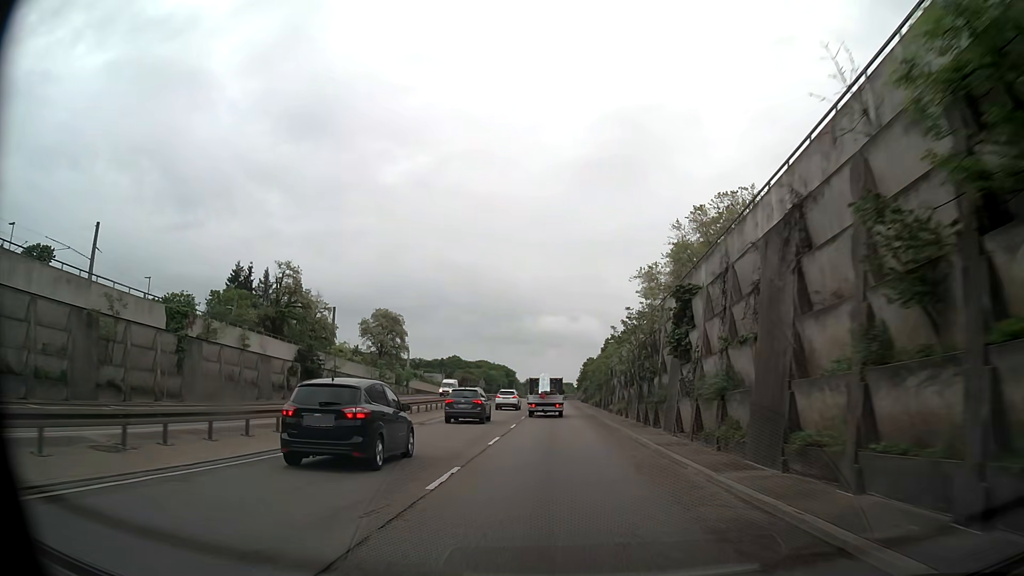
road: trunk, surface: asphalt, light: Day
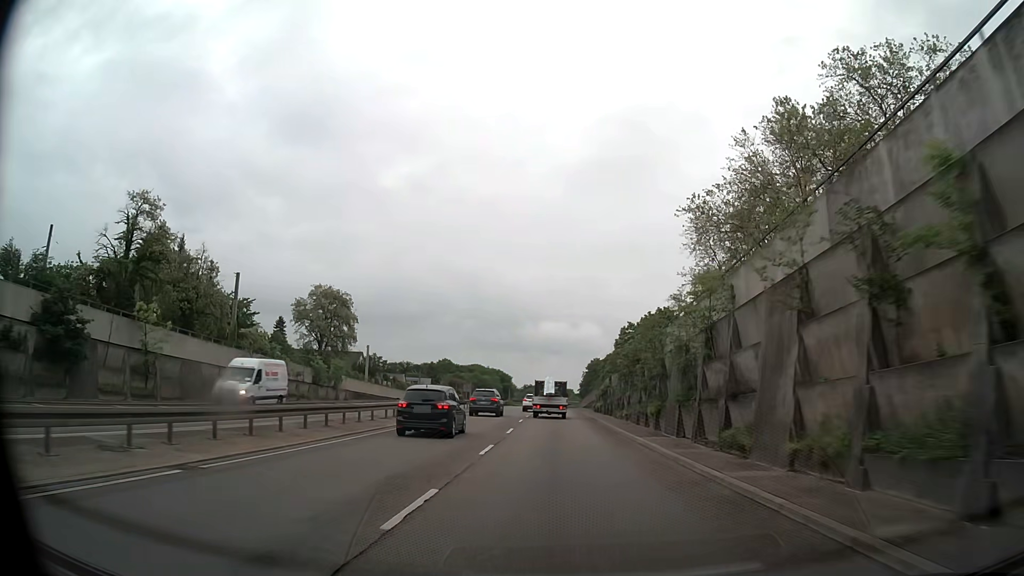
(-0.1, +30.0) m; 0°
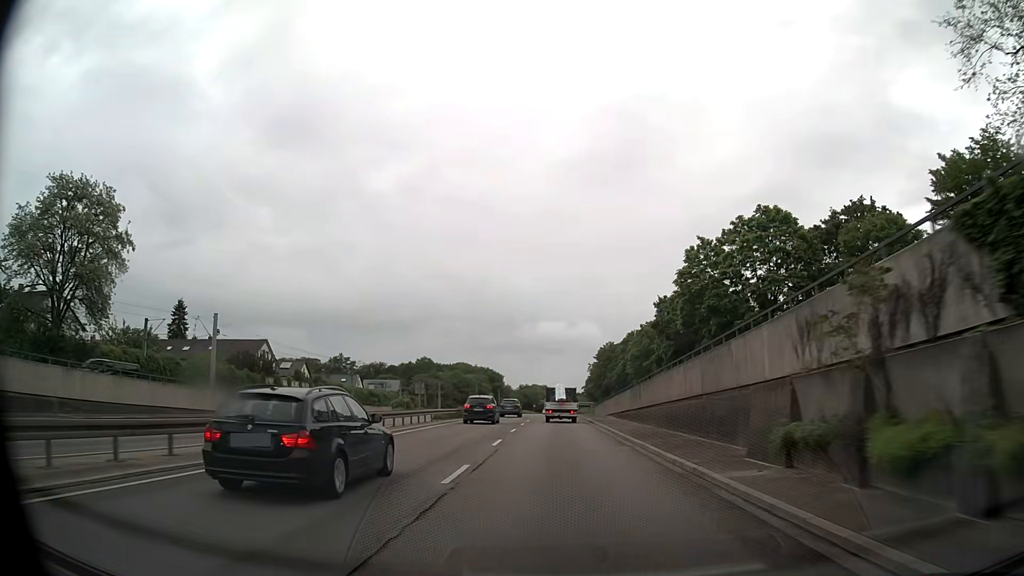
(-0.1, +50.2) m; 0°
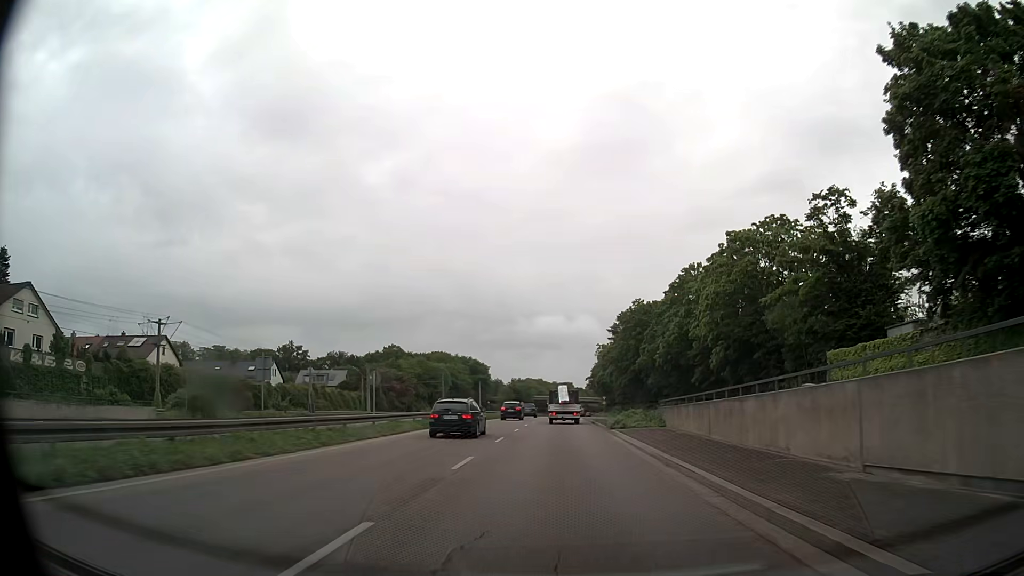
(+0.2, +51.8) m; 0°
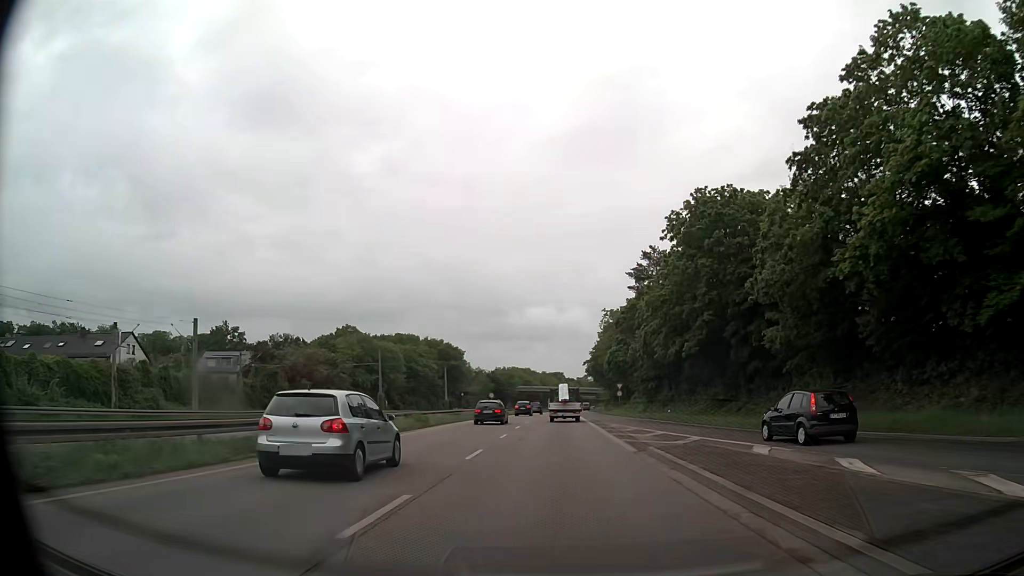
(+0.2, +42.6) m; +1°
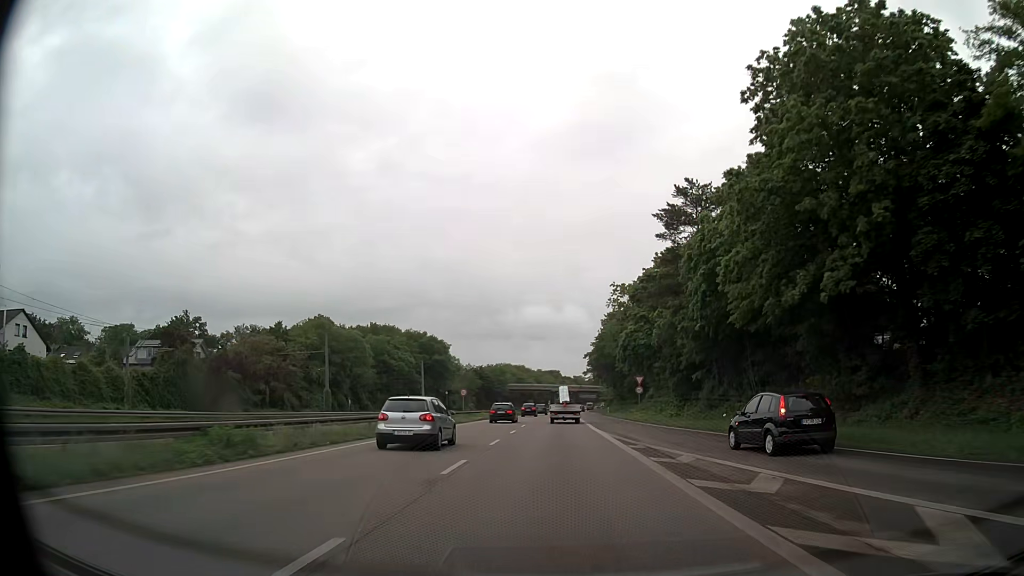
(+0.1, +20.8) m; 0°
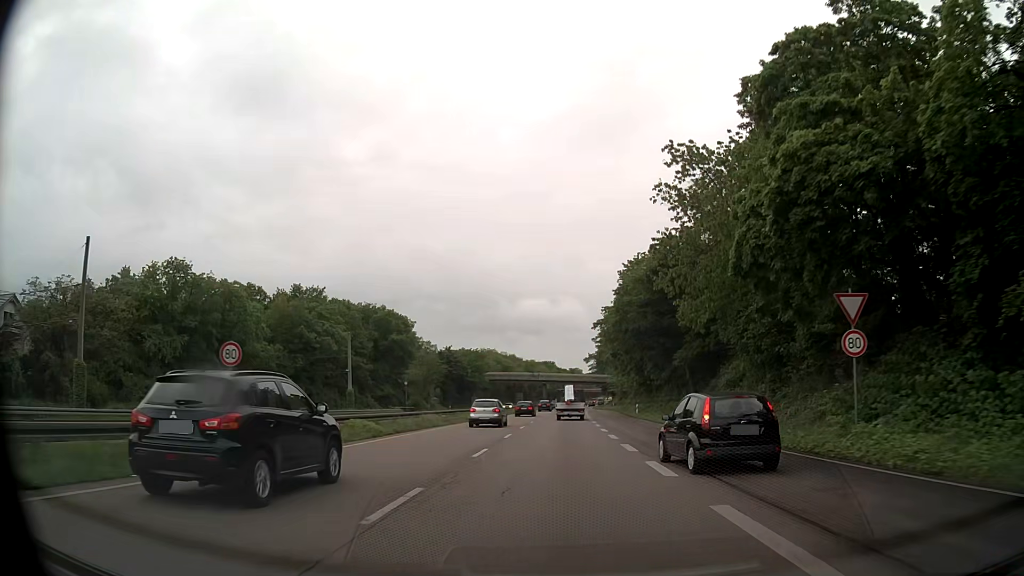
(+0.4, +40.9) m; +1°
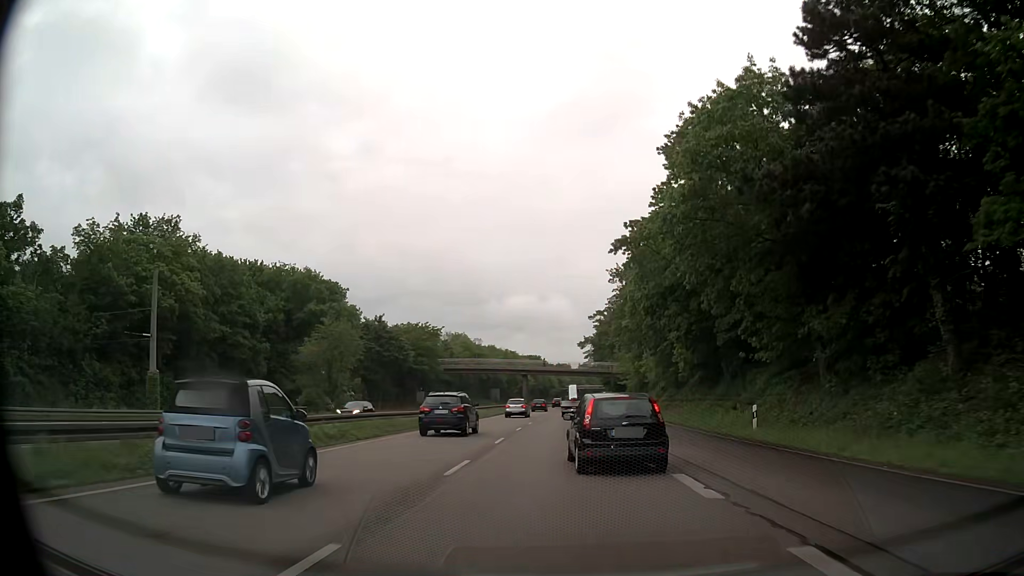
(+0.3, +39.7) m; +1°
(0, +10) (0, +20) (0, +30) (+1, +40) (+1, +50) (+1, +60) (+2, +70) (+2, +80) (+3, +90) (+3, +100) m
